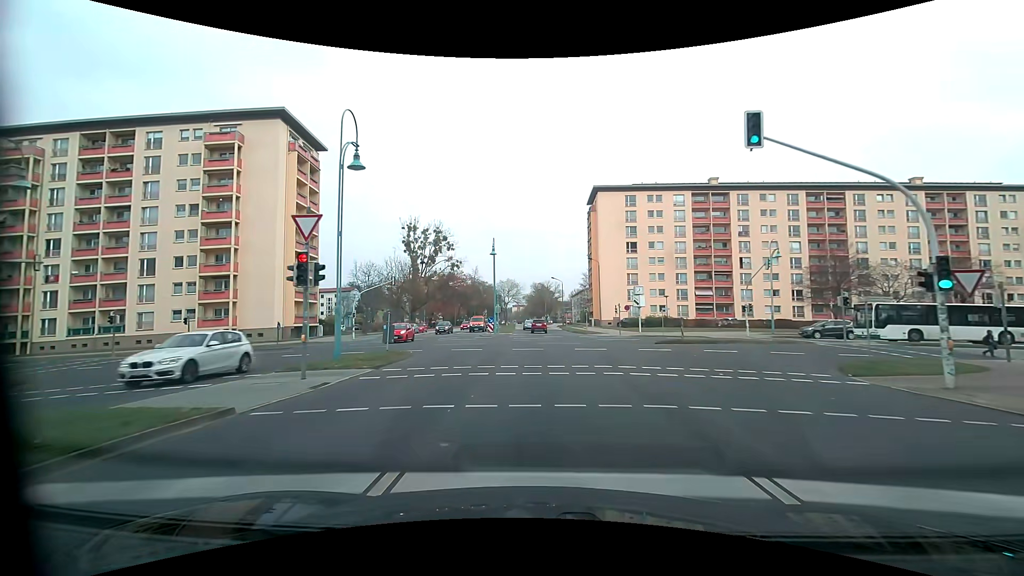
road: tertiary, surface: asphalt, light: Day
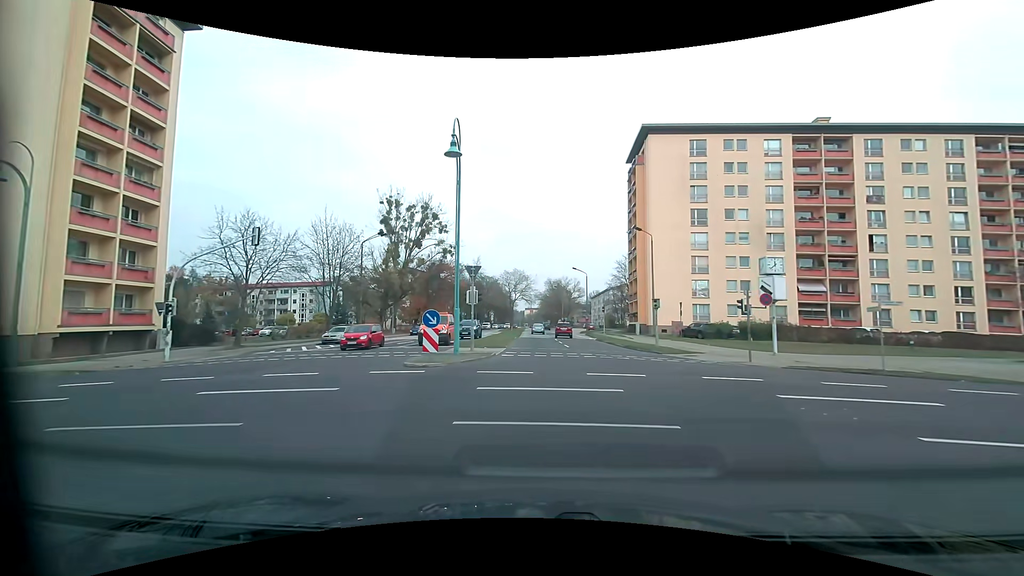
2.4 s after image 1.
(+0.3, +29.7) m; 0°
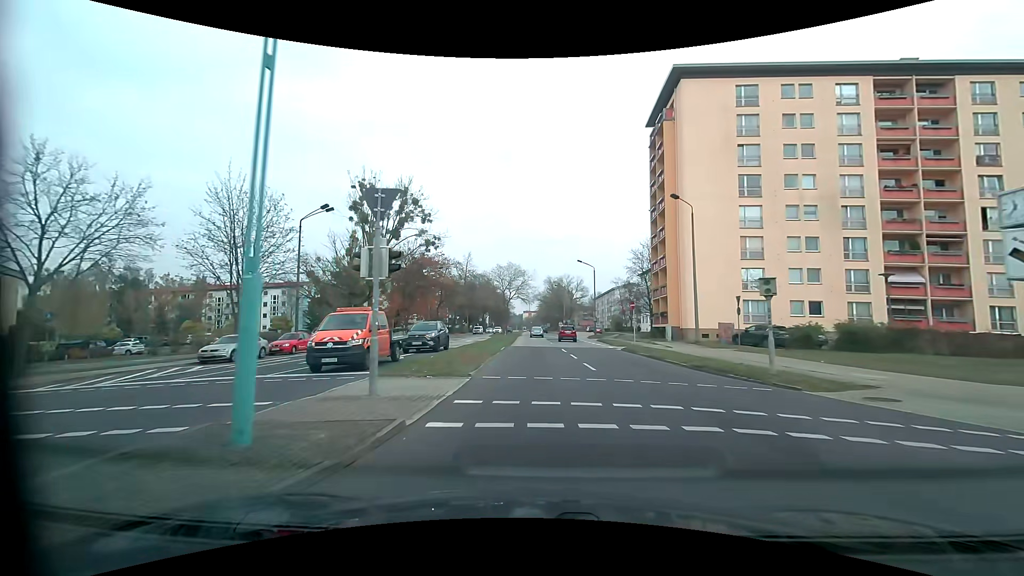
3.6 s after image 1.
(-0.1, +14.7) m; 0°
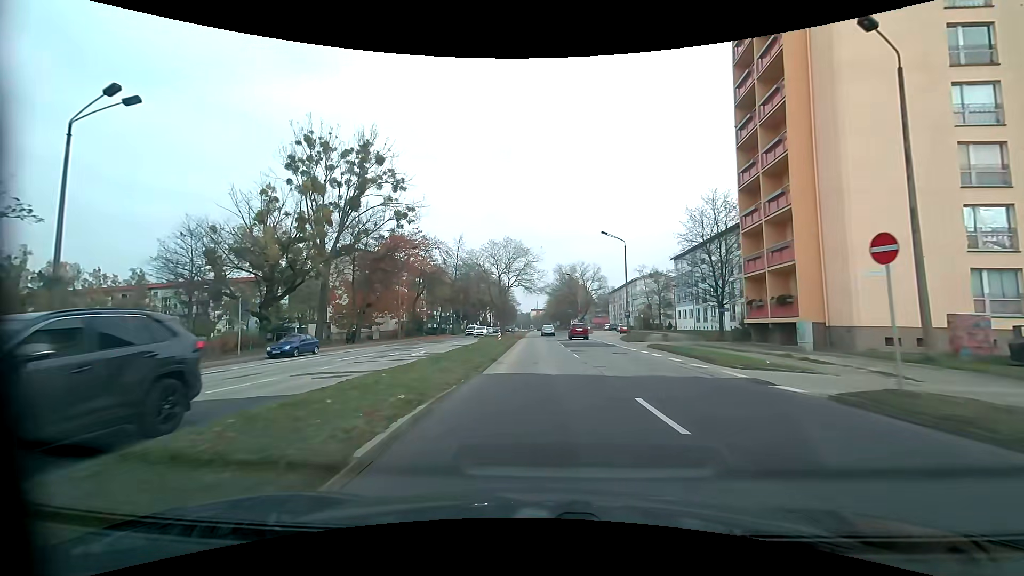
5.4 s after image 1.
(0.0, +22.1) m; -1°
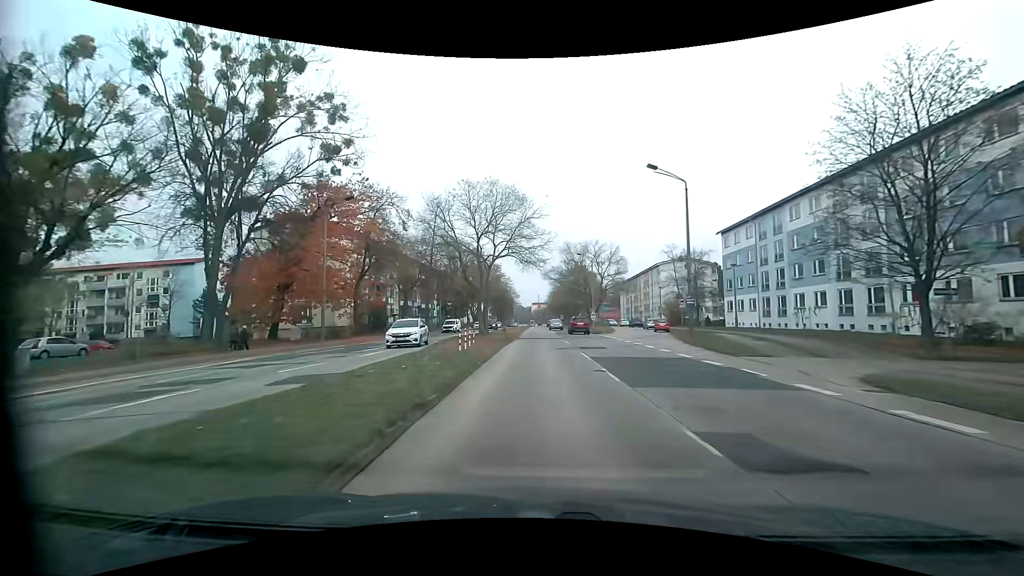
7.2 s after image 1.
(0.0, +22.4) m; 0°
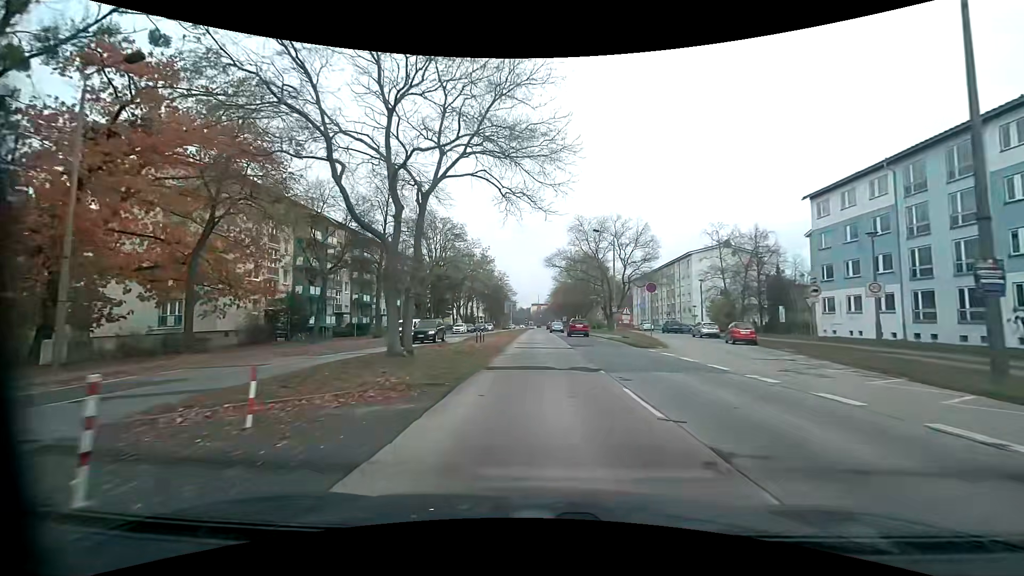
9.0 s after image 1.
(0.0, +21.8) m; 0°
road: residential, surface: concrete
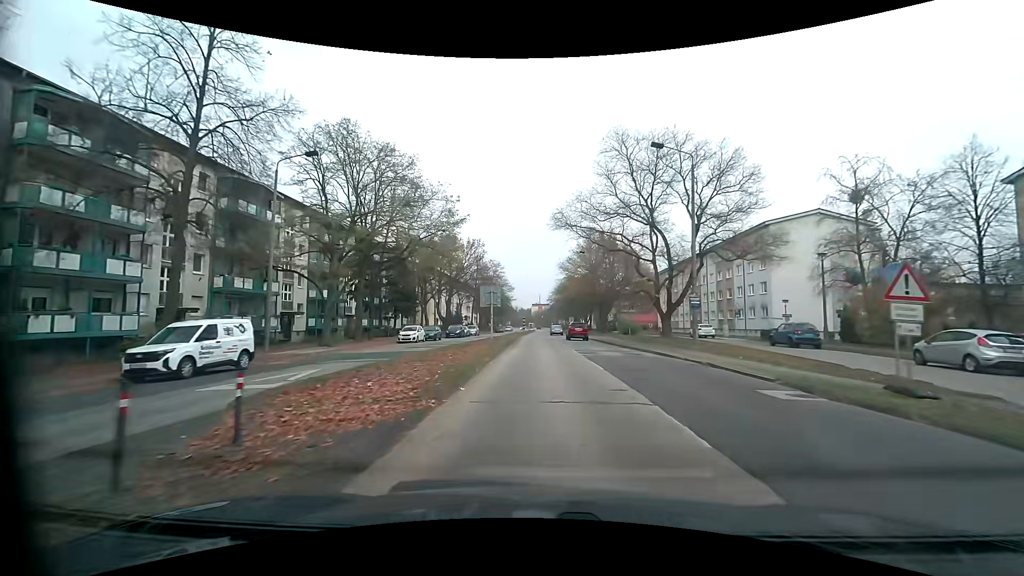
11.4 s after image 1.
(+0.1, +27.5) m; 0°
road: tertiary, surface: asphalt
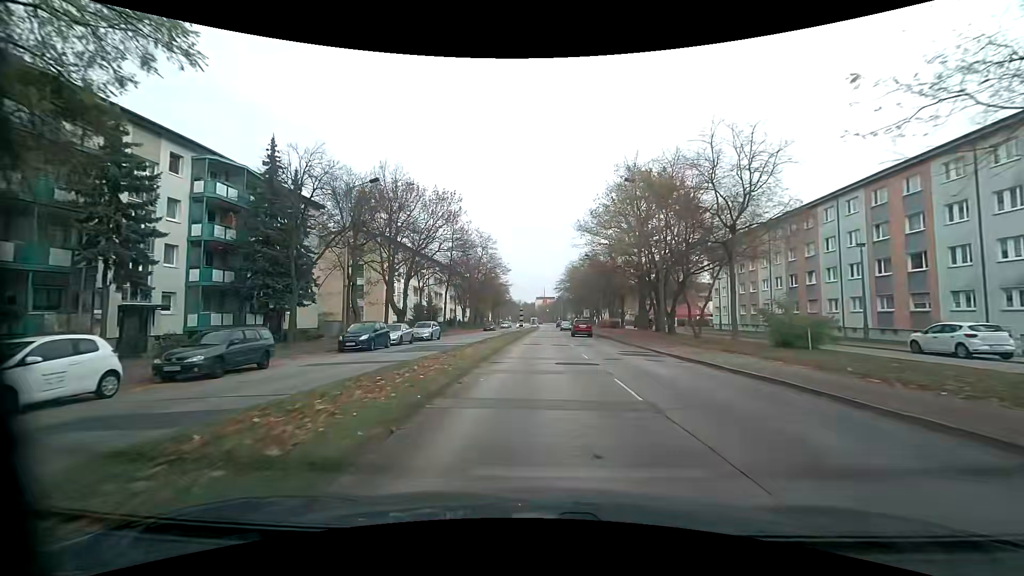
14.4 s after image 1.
(0.0, +33.0) m; 0°
(0, +10) (0, +20) (0, +30) (0, +40) (+1, +50) (+1, +60) (+1, +70) (+2, +80) (+2, +90) (+2, +100) m
